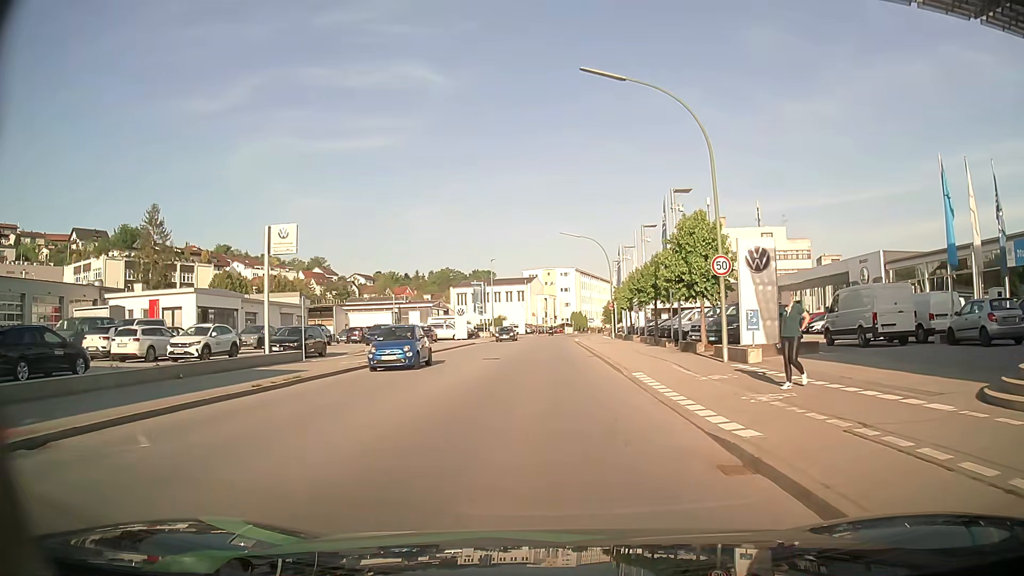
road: tertiary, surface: asphalt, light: Day
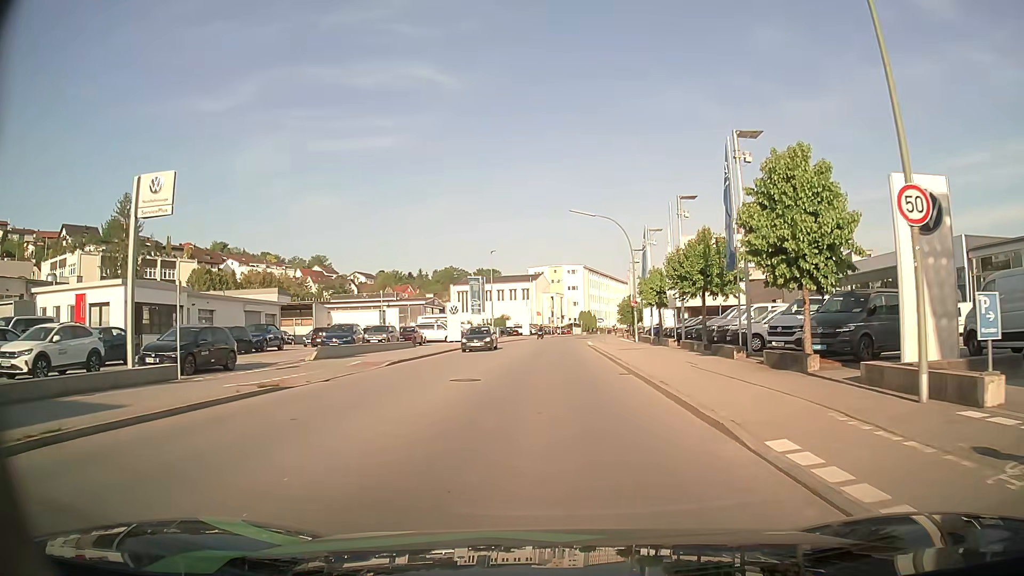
(-0.1, +10.6) m; -1°
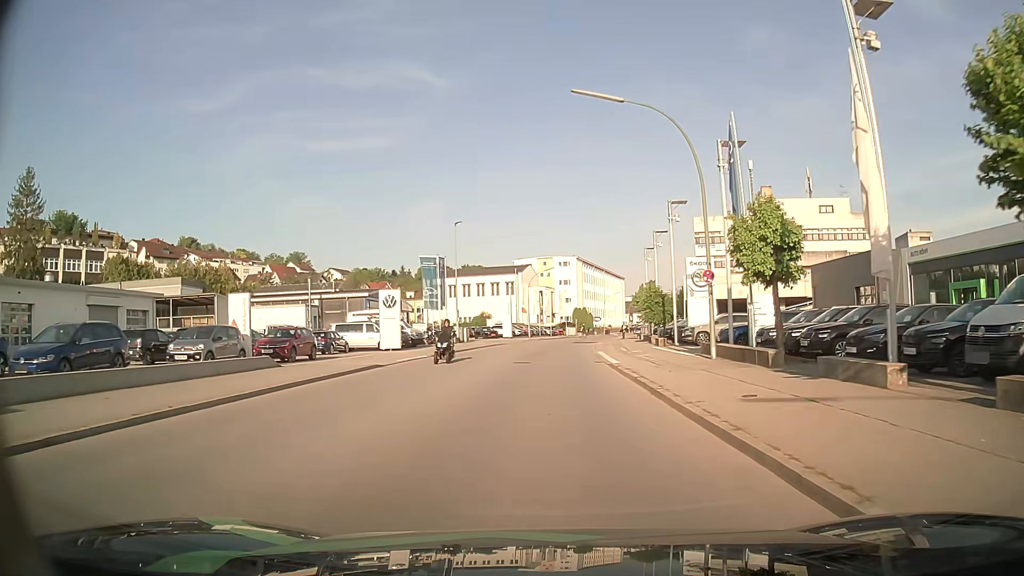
(+0.3, +22.9) m; 0°
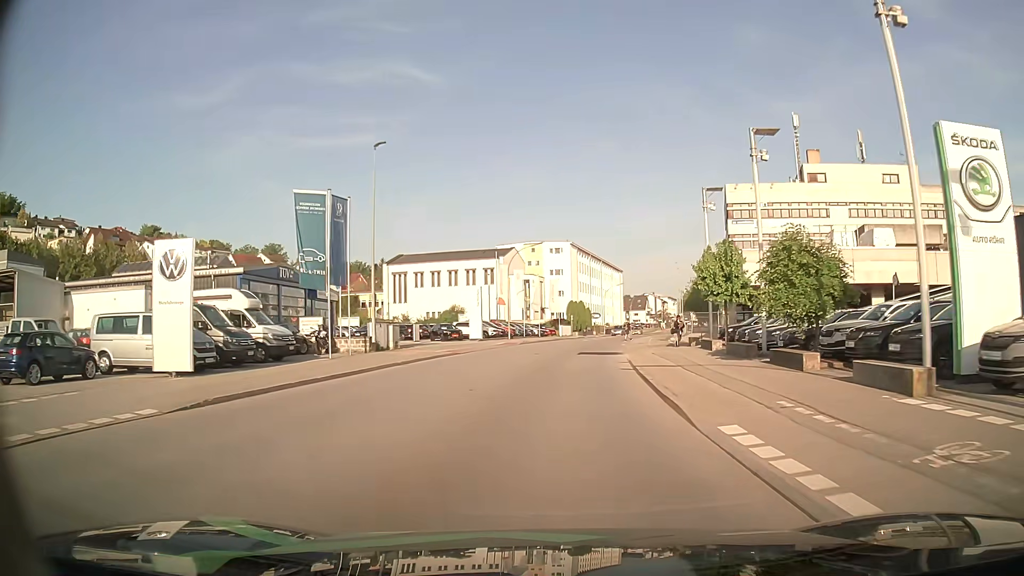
(+0.5, +25.5) m; +1°
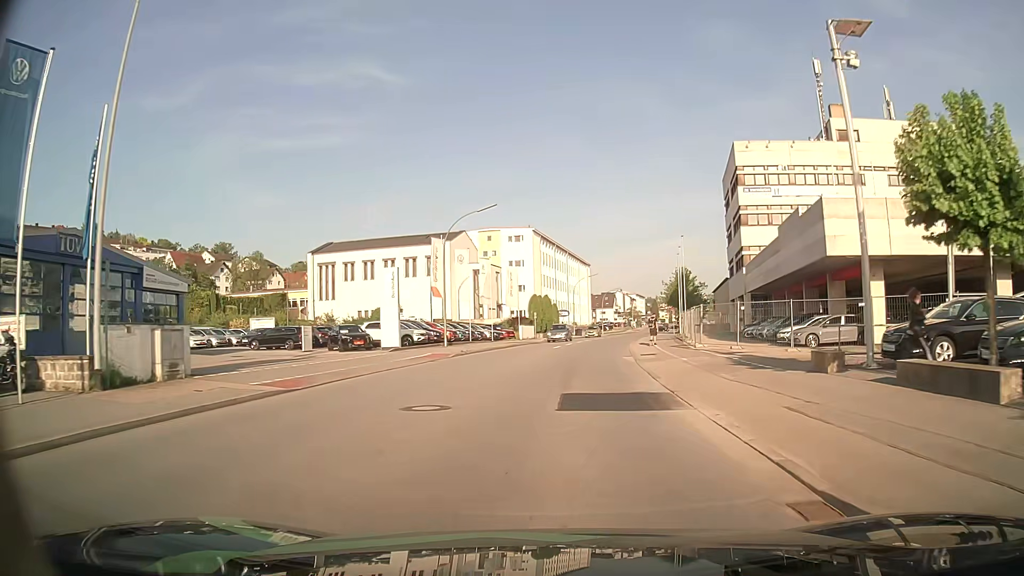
(+0.5, +19.8) m; +3°
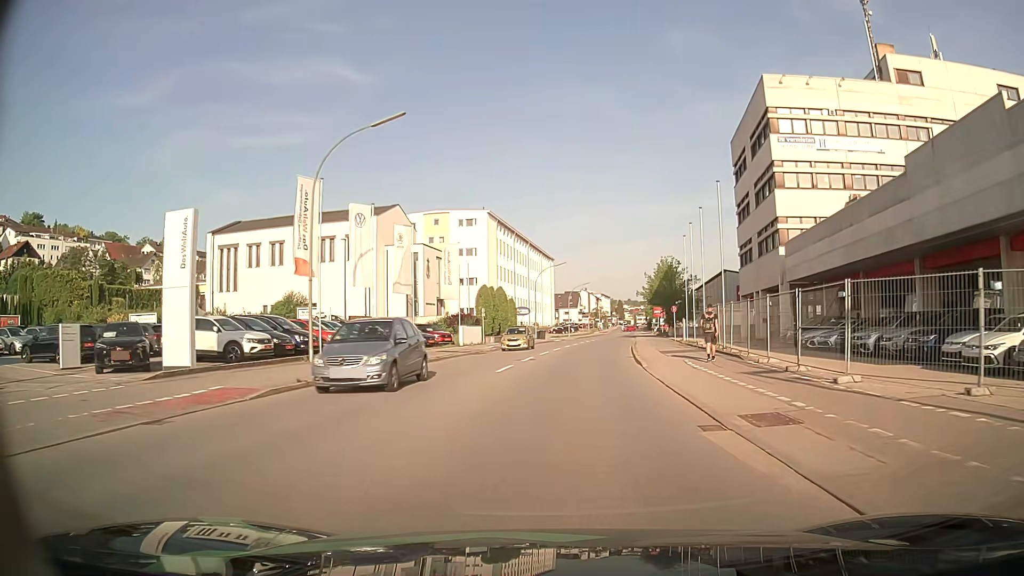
(+0.7, +19.5) m; +4°
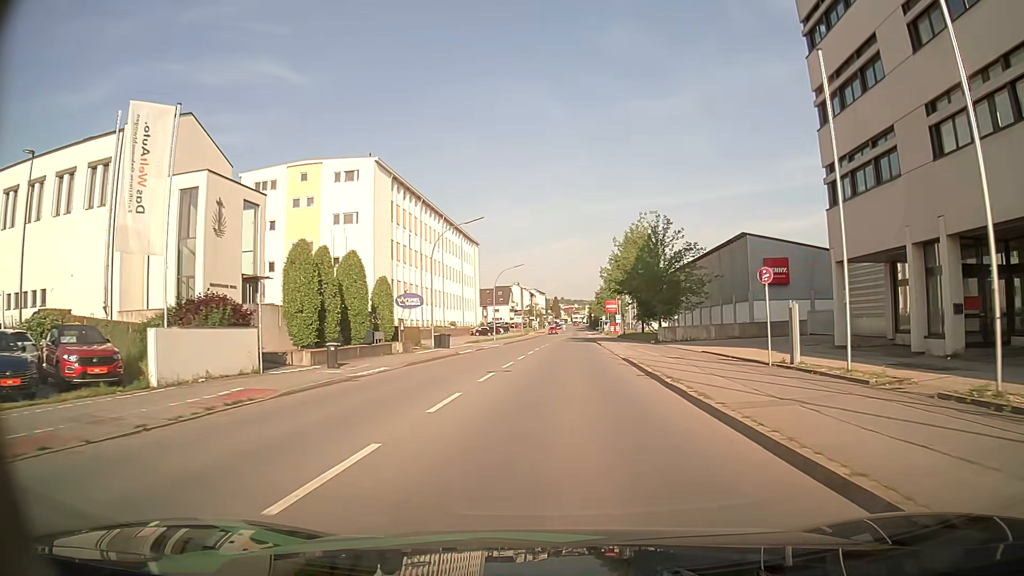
(+1.7, +32.9) m; +6°
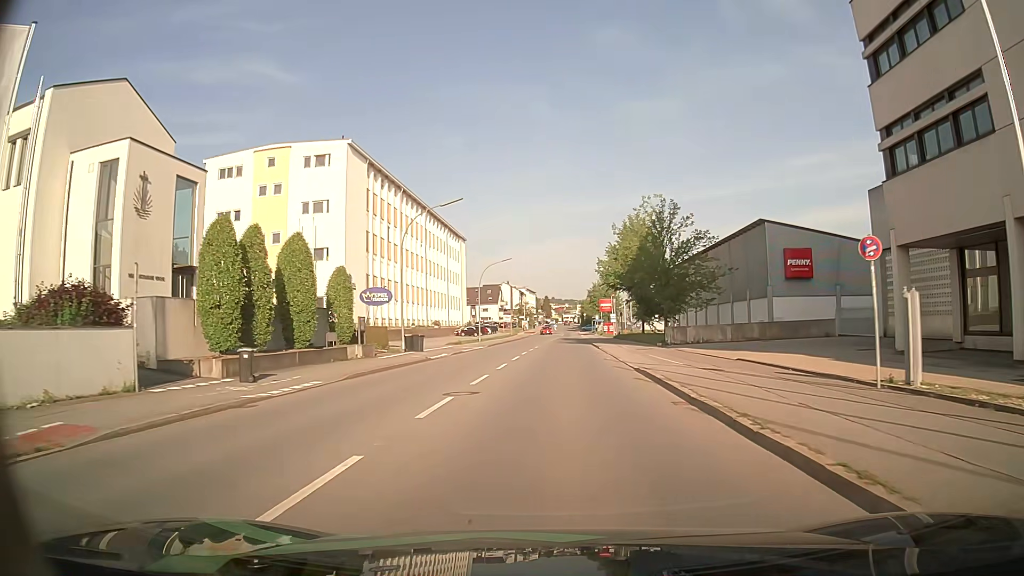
(0.0, +6.8) m; +1°
(0, +10) (0, +20) (+1, +30) (+1, +40) (+1, +50) (+1, +60) (+2, +70) (+2, +80) (+2, +90) (+3, +100) m
